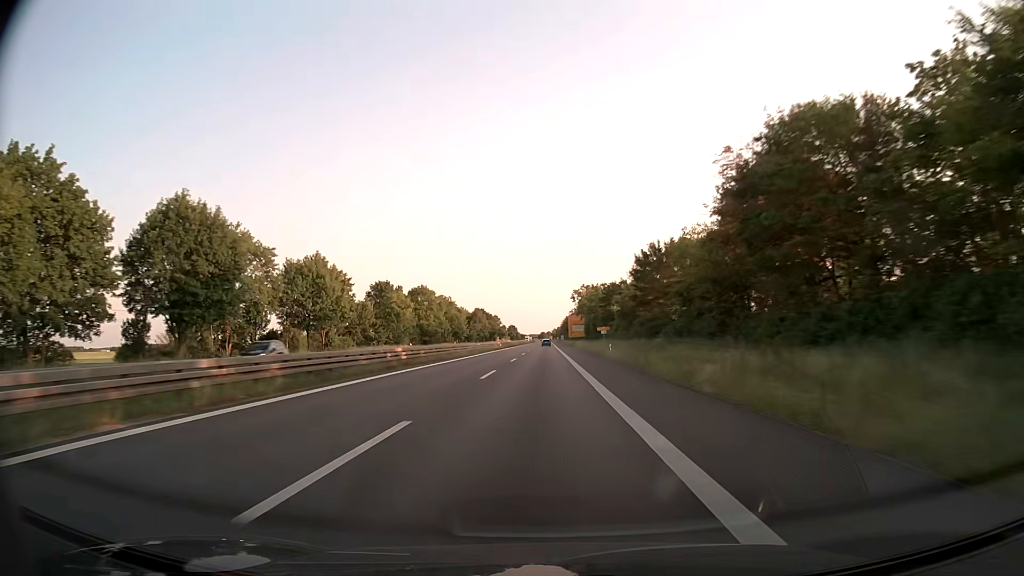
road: trunk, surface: asphalt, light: Day
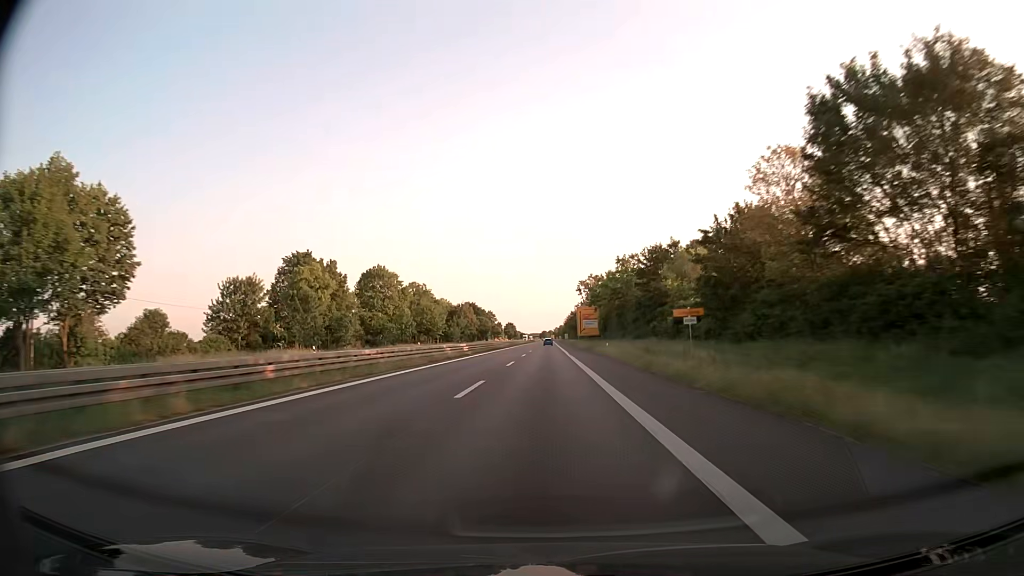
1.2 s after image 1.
(0.0, +43.7) m; 0°
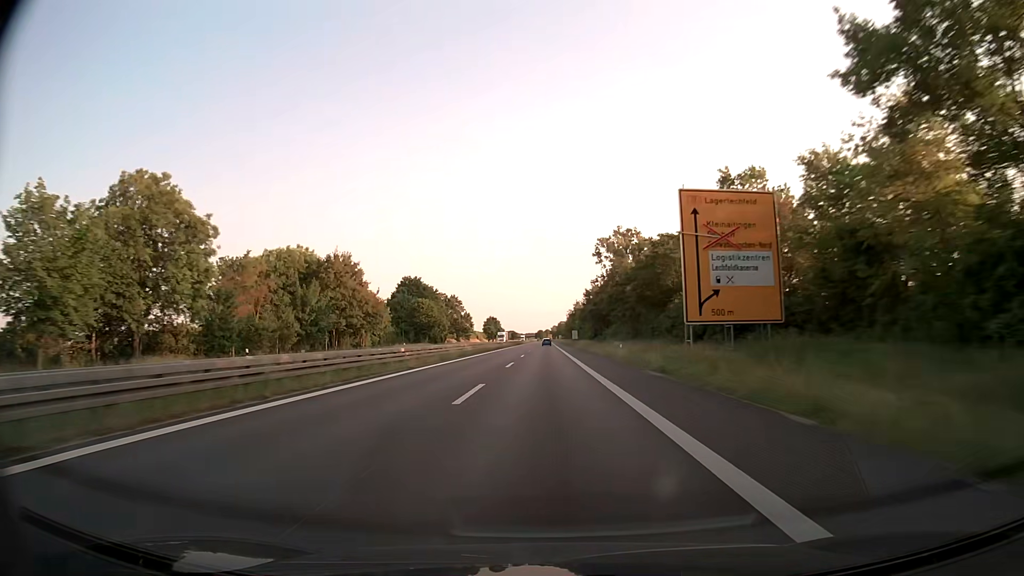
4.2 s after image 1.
(+0.3, +109.8) m; 0°
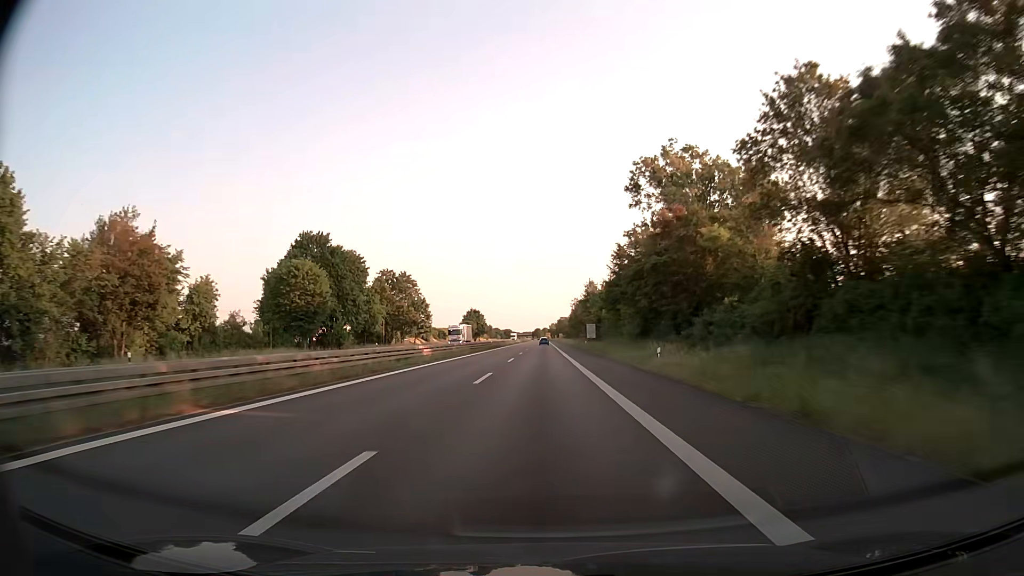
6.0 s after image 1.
(+0.2, +66.1) m; 0°
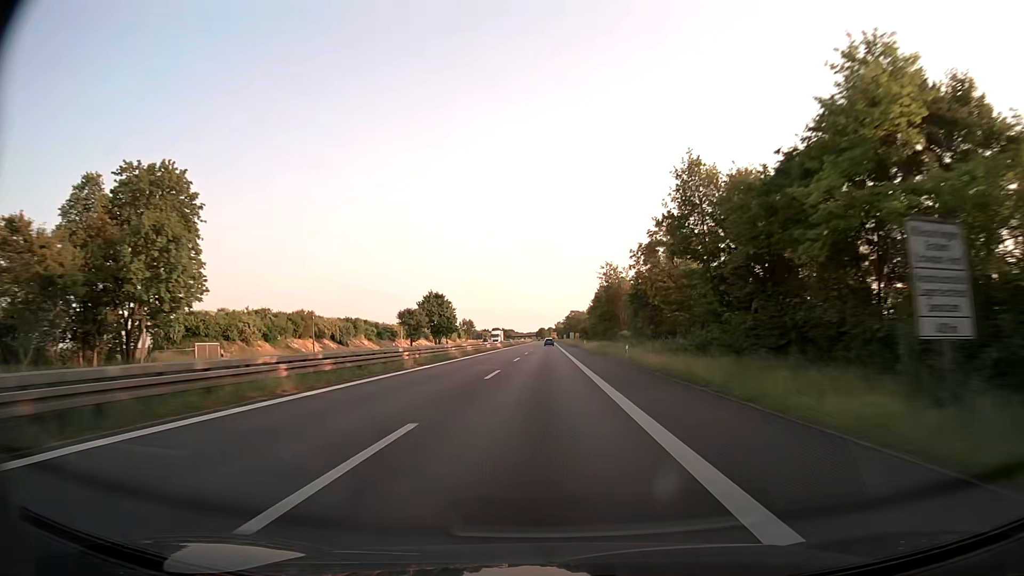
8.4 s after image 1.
(-0.2, +87.4) m; 0°
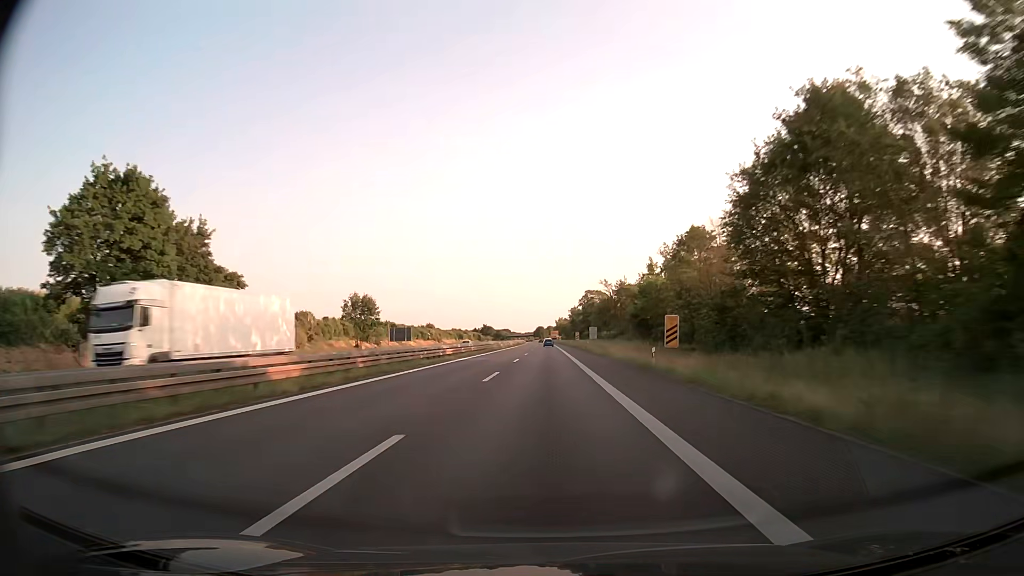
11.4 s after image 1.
(+0.3, +109.6) m; 0°
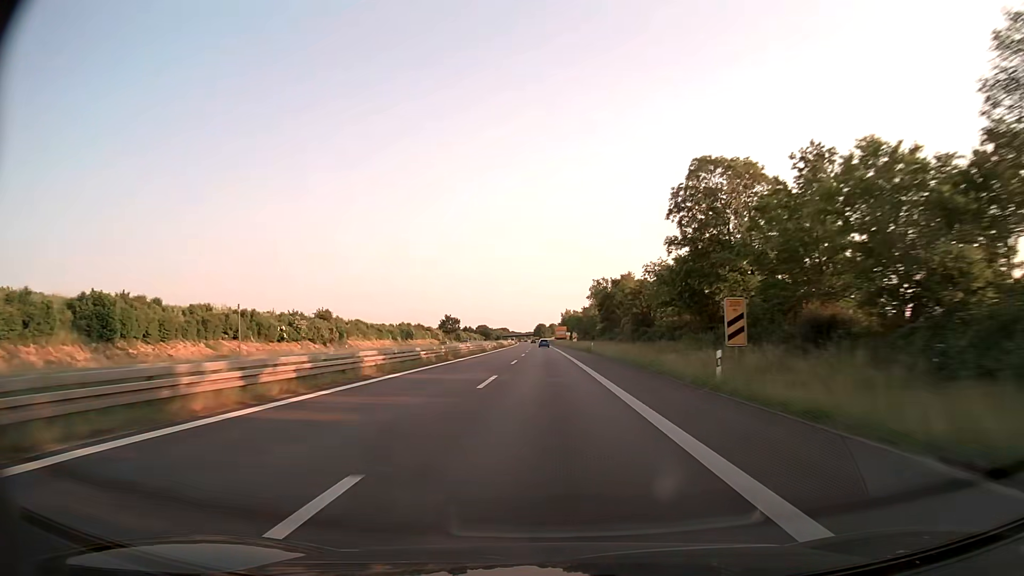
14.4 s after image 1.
(0.0, +111.1) m; 0°
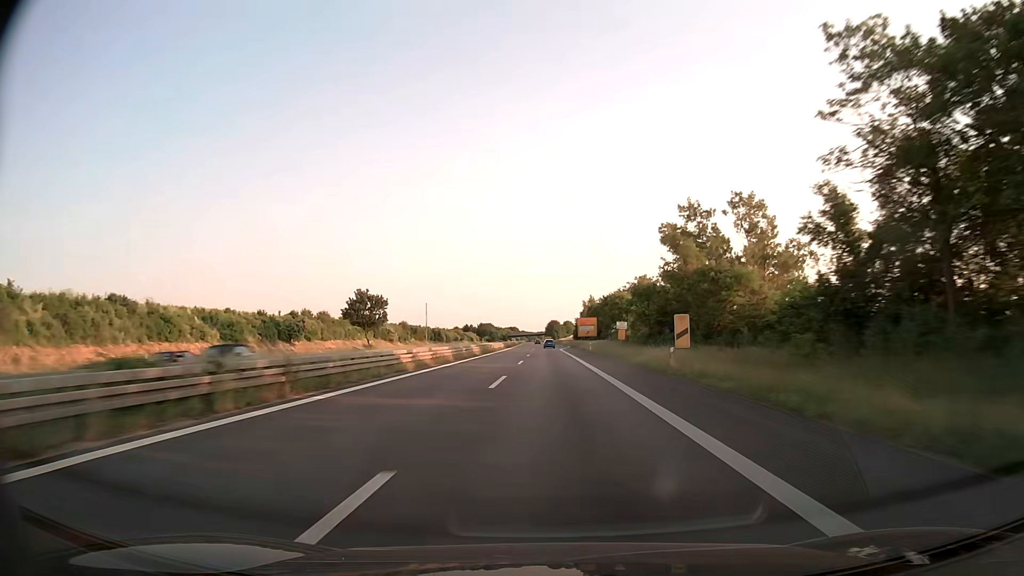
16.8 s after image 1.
(-0.6, +90.0) m; -1°
(0, +10) (0, +20) (0, +30) (0, +40) (0, +50) (0, +60) (0, +70) (0, +80) (0, +90) (0, +100) m
